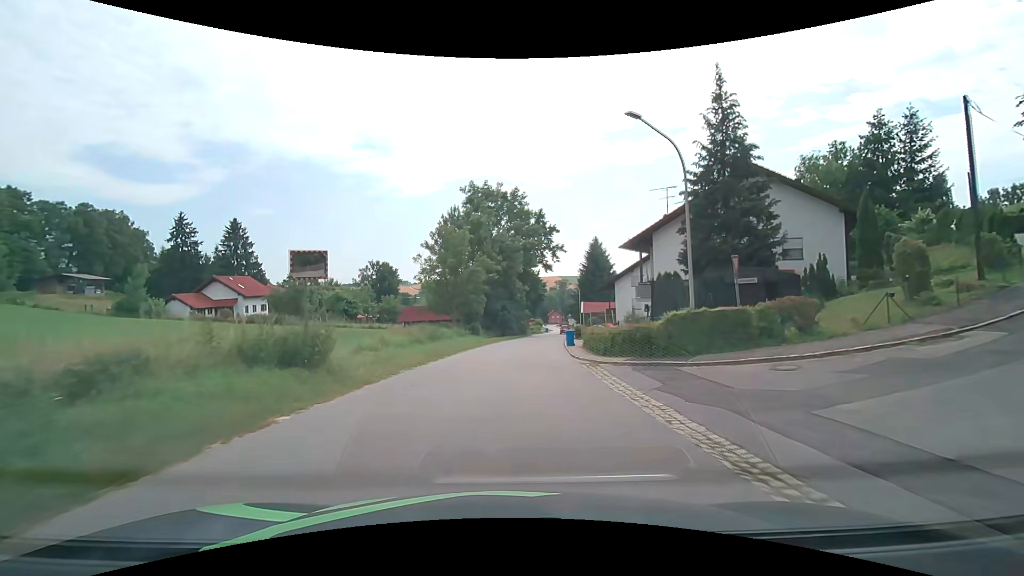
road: tertiary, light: Day
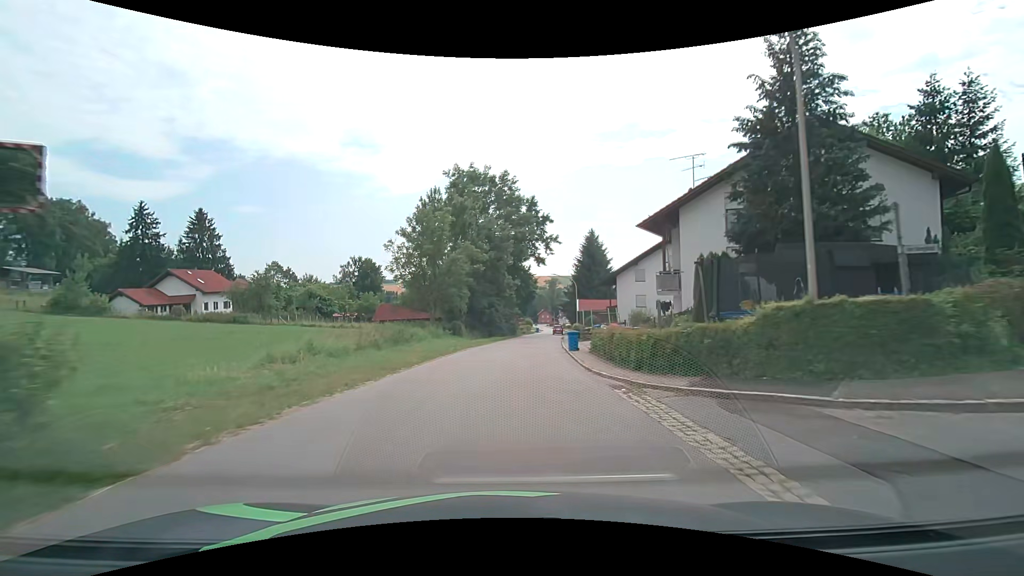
(0.0, +7.2) m; +1°
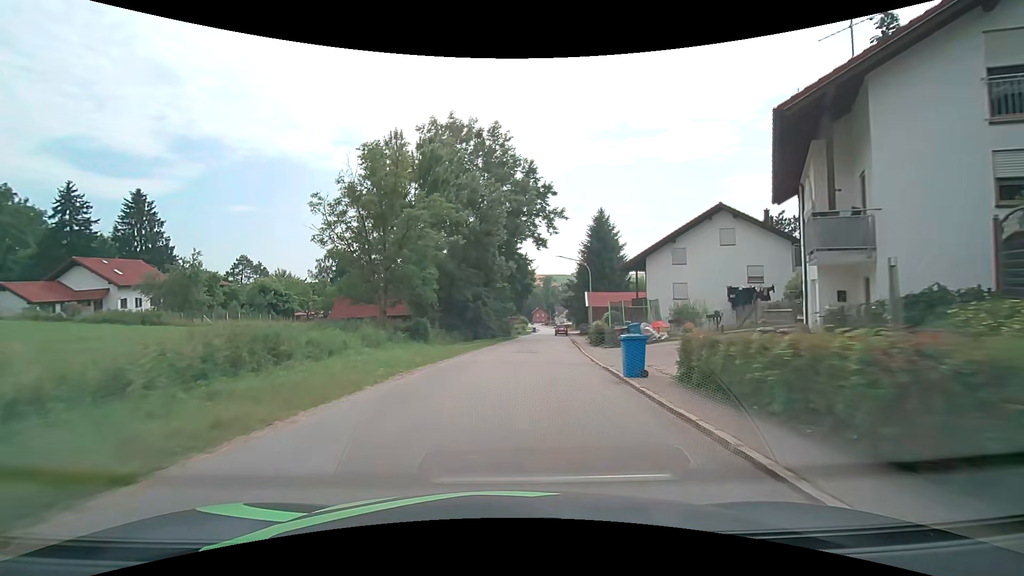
(+0.1, +14.2) m; +1°
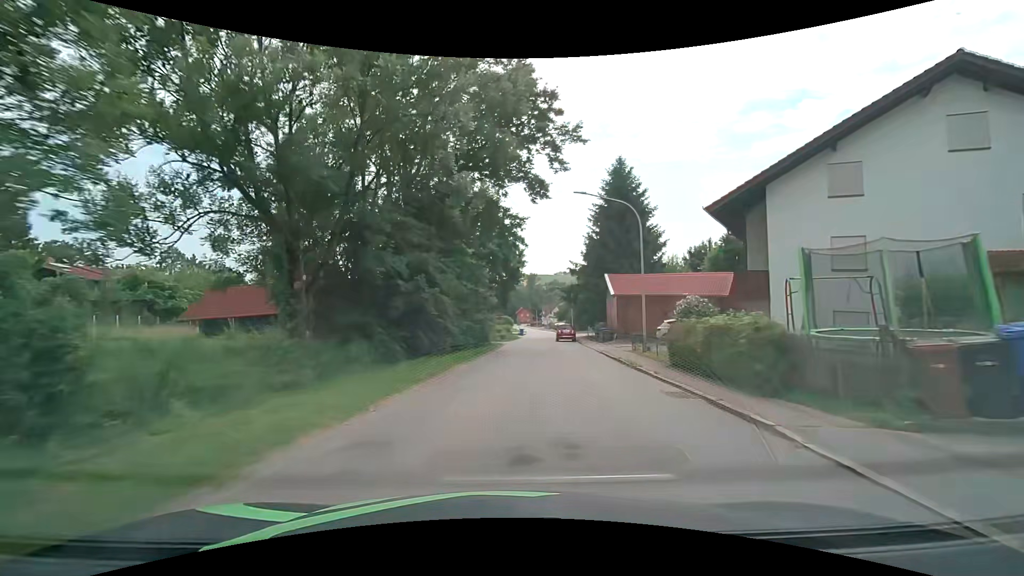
(+0.3, +21.4) m; +2°
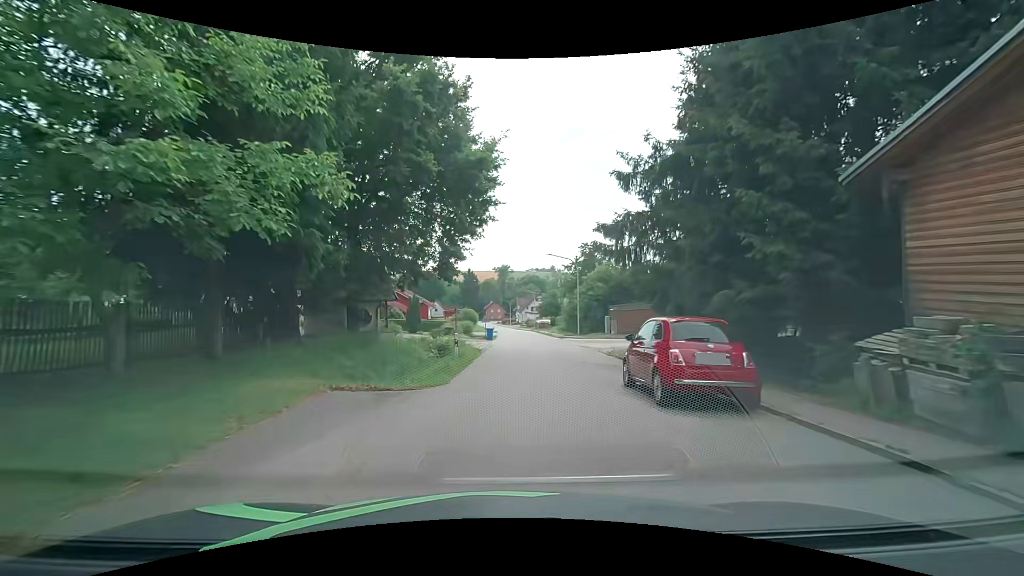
(+1.1, +33.5) m; +3°
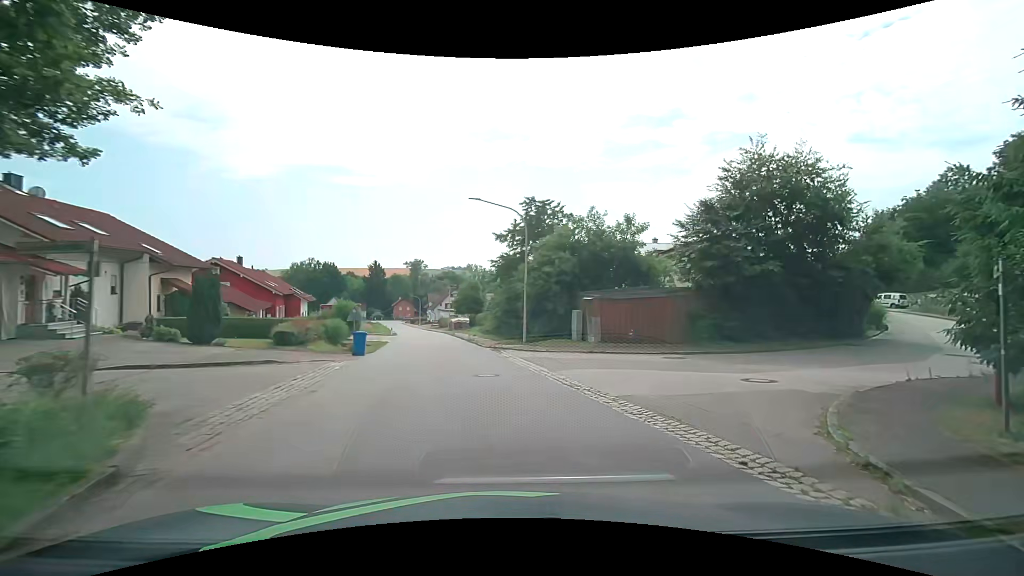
(+1.2, +19.4) m; +11°
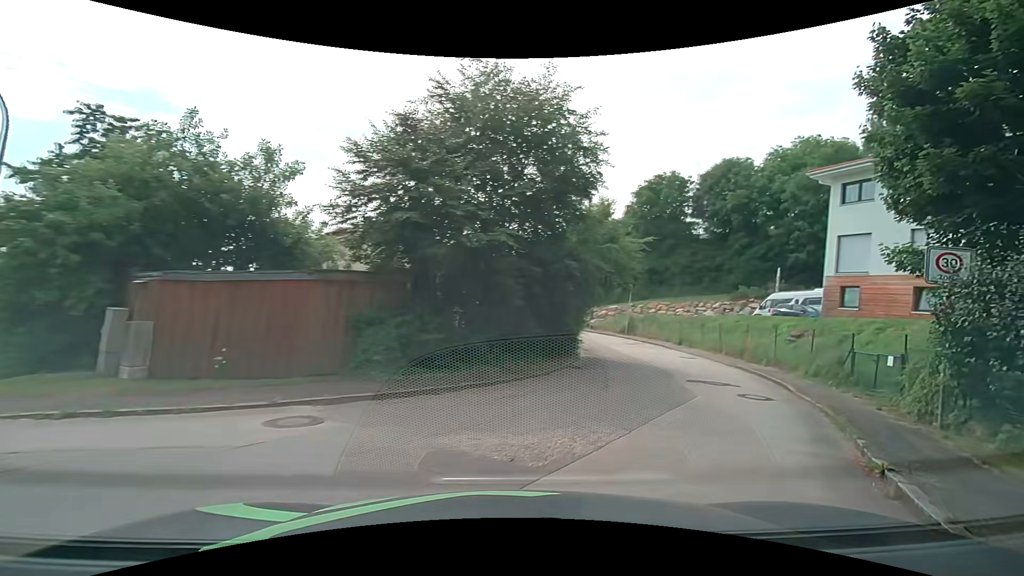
(+2.5, +10.5) m; +32°
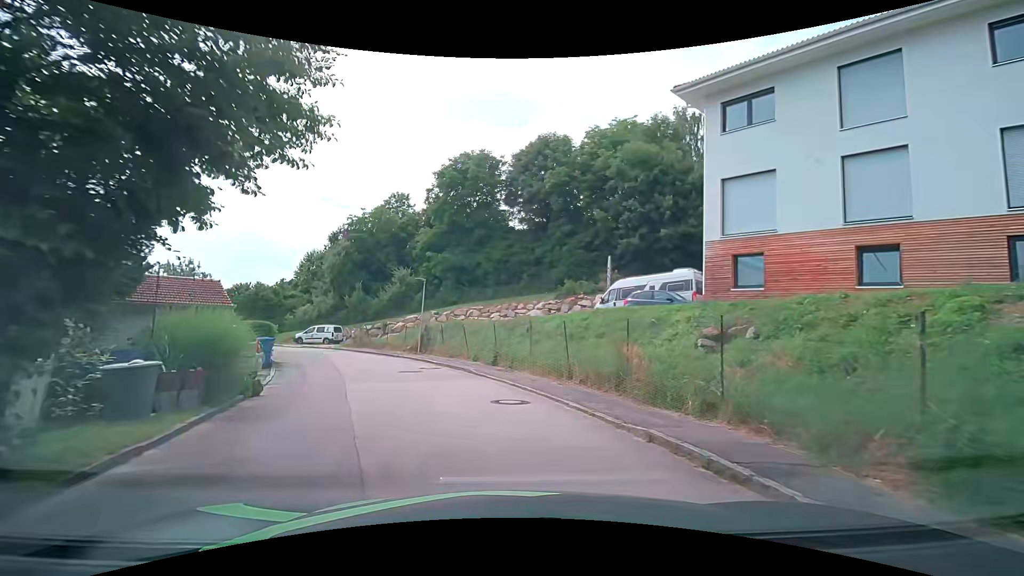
(+4.9, +13.6) m; +23°
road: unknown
(-1, +10) (-4, +20) (-8, +28) (-14, +37) (-21, +44) (-28, +51) (-35, +58) (-41, +66) (-46, +75) (-49, +84) m
